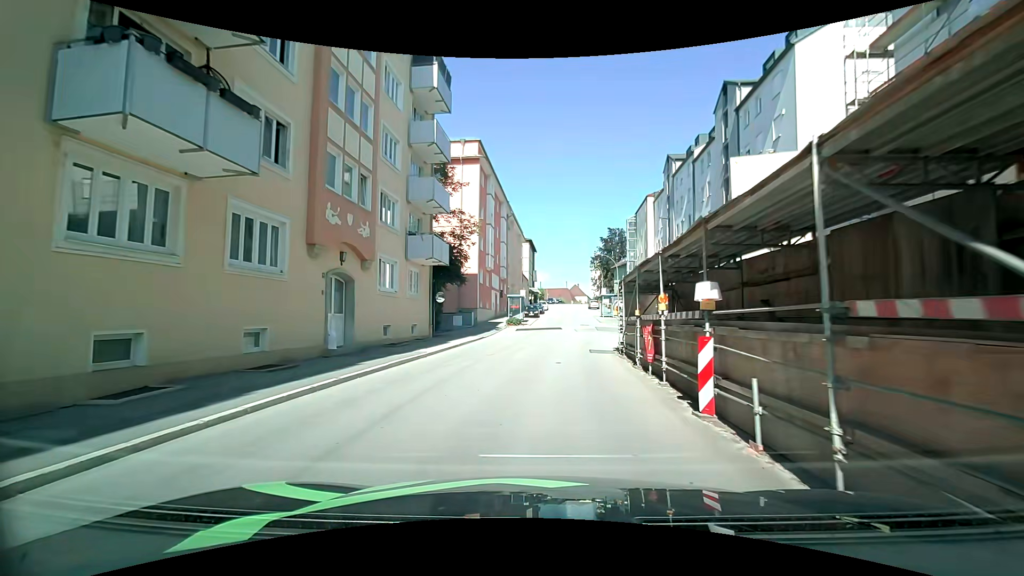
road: tertiary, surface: asphalt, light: Day
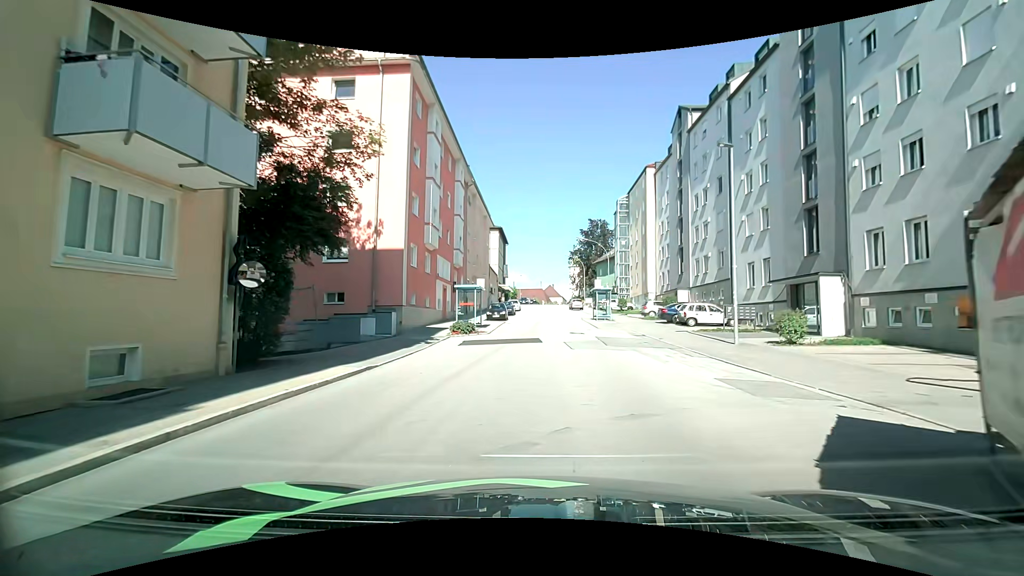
(0.0, +16.3) m; +3°
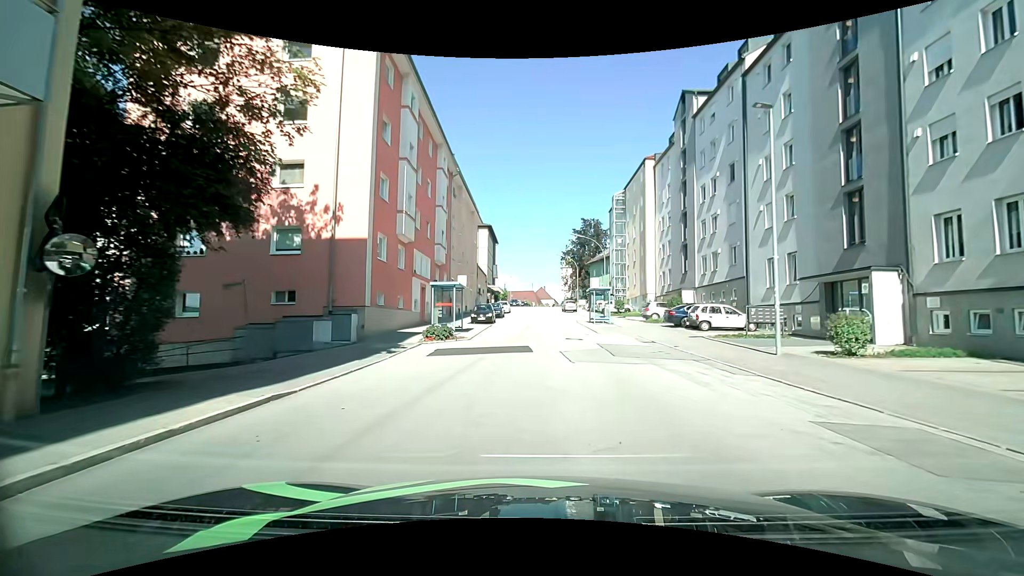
(-0.2, +4.2) m; -2°
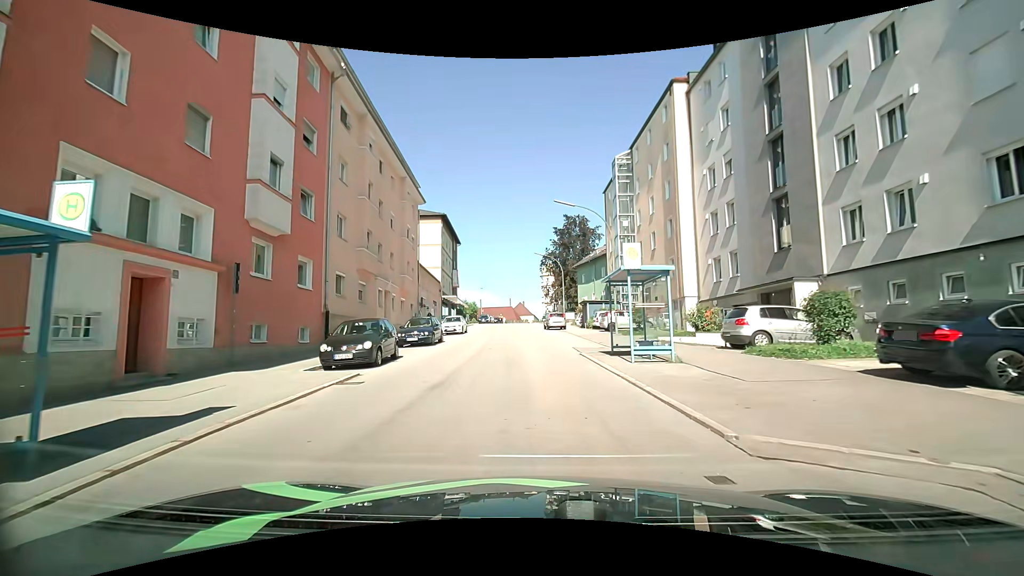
(+0.9, +21.4) m; +3°
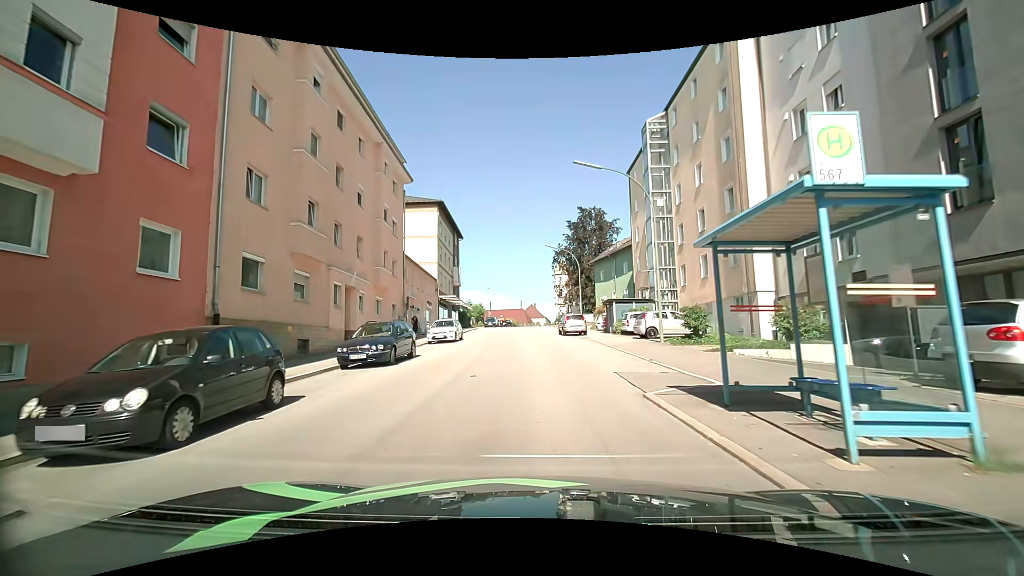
(-0.1, +8.6) m; -2°
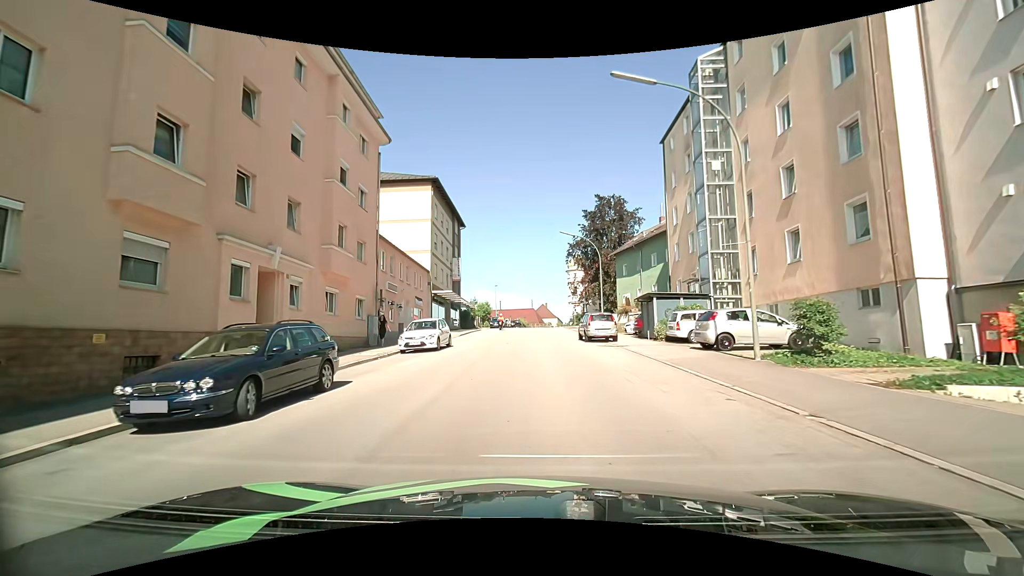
(0.0, +8.7) m; 0°
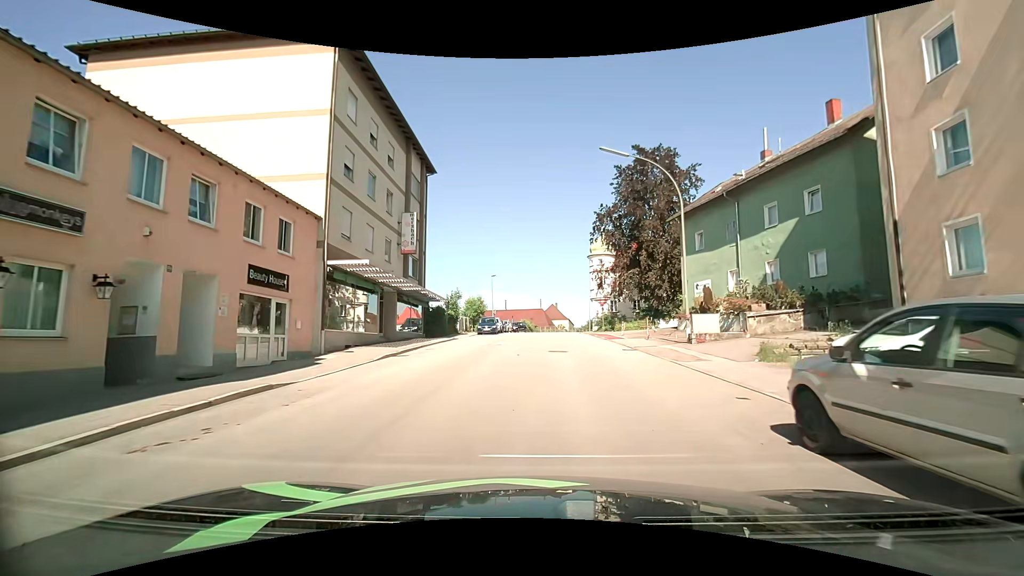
(-0.5, +23.4) m; -1°
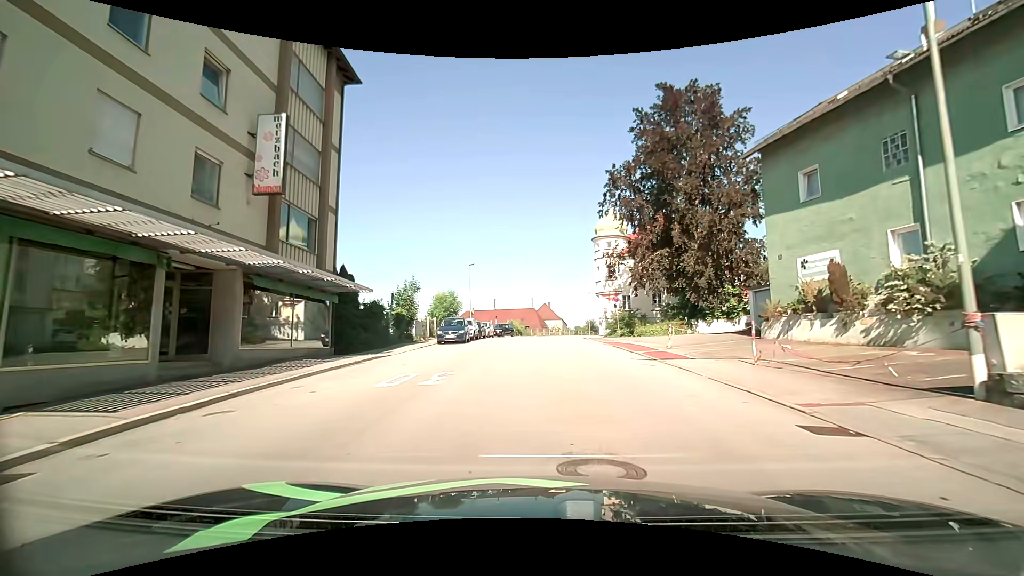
(0.0, +14.9) m; +1°
(0, +10) (0, +20) (0, +30) (+1, +40) (+2, +50) (+4, +60) (+7, +69) (+11, +79) (+14, +88) (+18, +97) m
